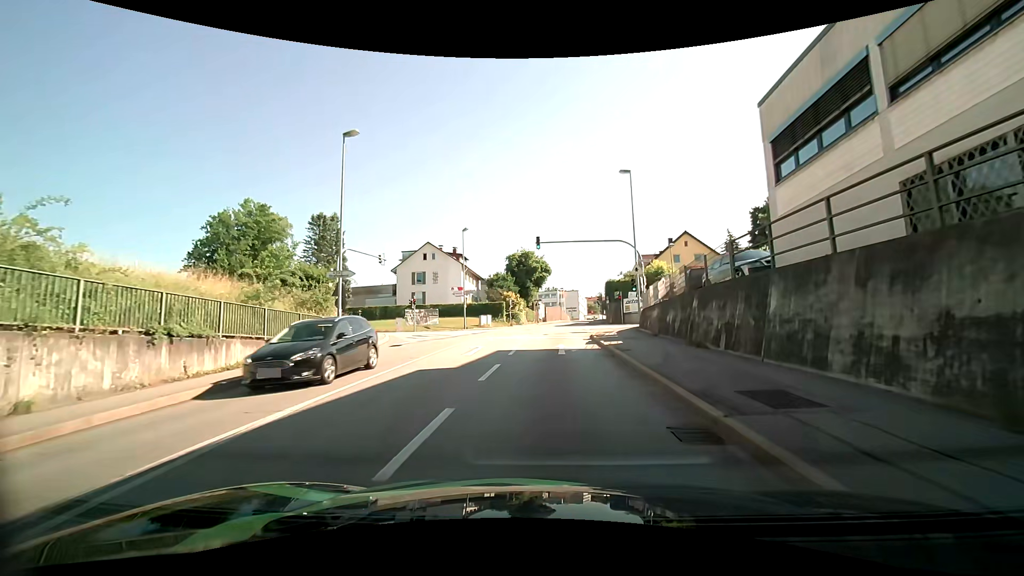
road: tertiary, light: Day
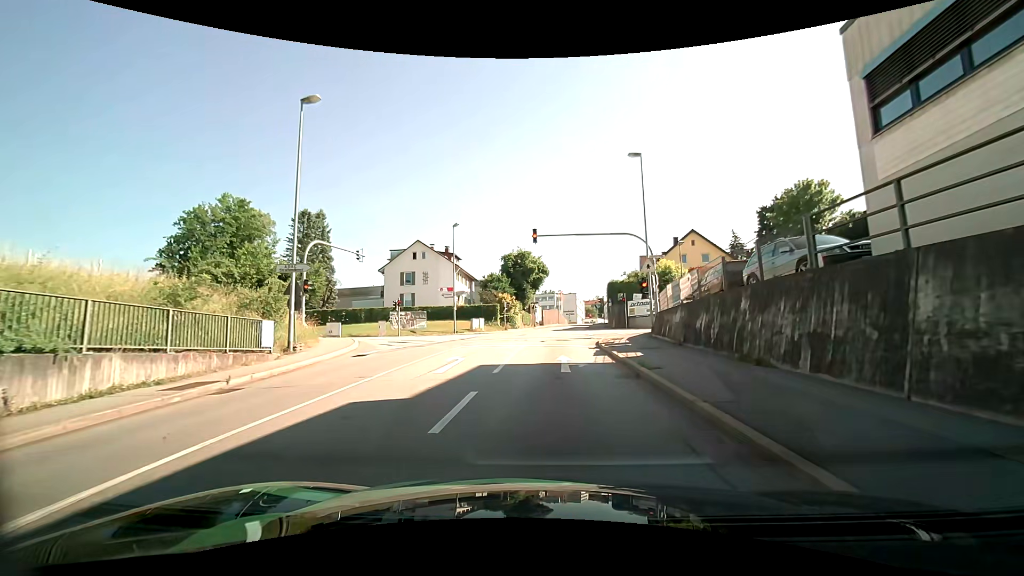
(0.0, +4.2) m; +1°
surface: asphalt
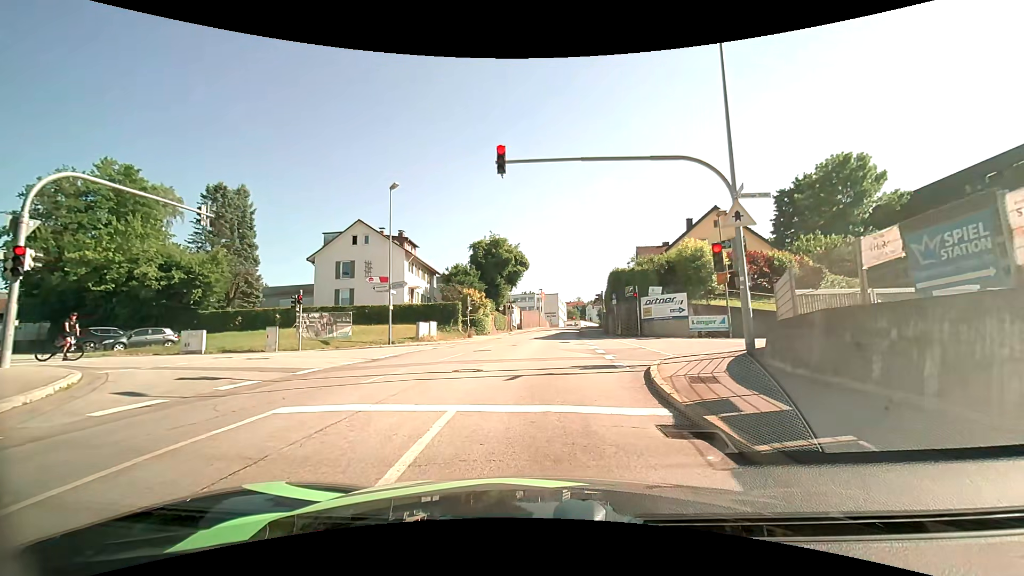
(0.0, +14.2) m; +3°
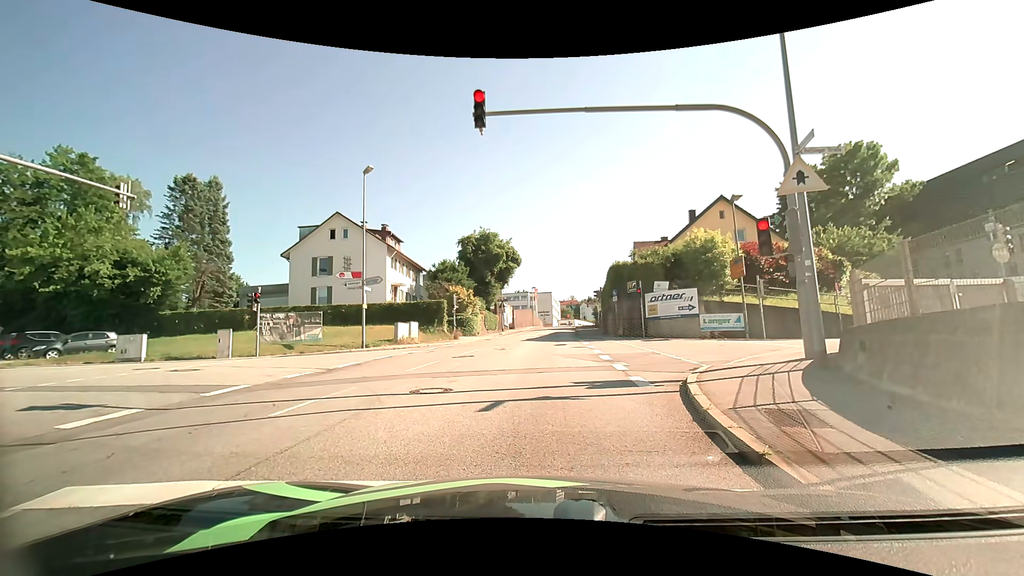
(-0.1, +3.5) m; -1°
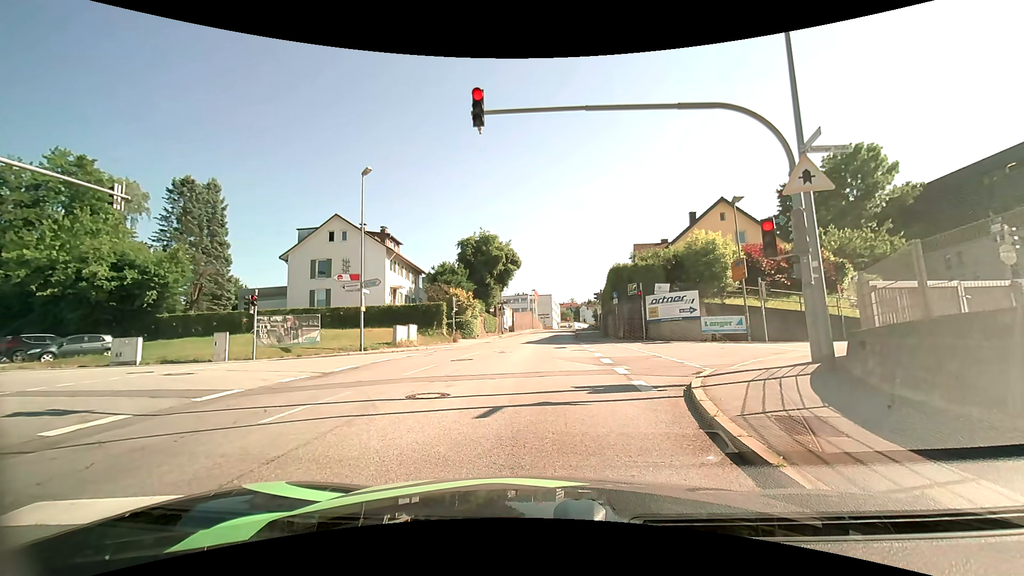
(0.0, +0.3) m; 0°
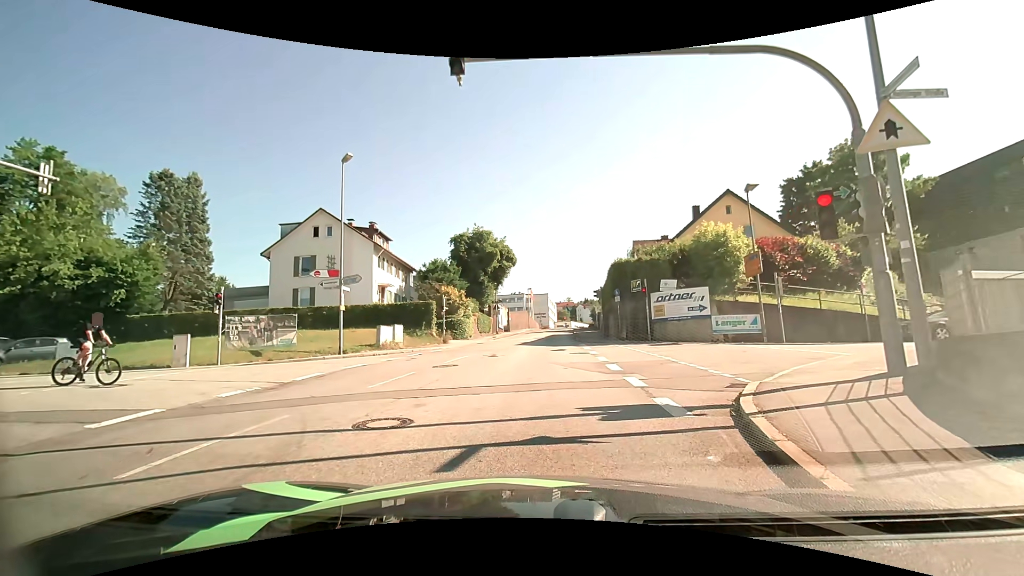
(0.0, +2.5) m; 0°
(+1, +10) (+7, +18) (+17, +20) (+27, +21) (+37, +21) (+47, +21) (+57, +22) (+67, +23) (+77, +23) (+87, +24) m
